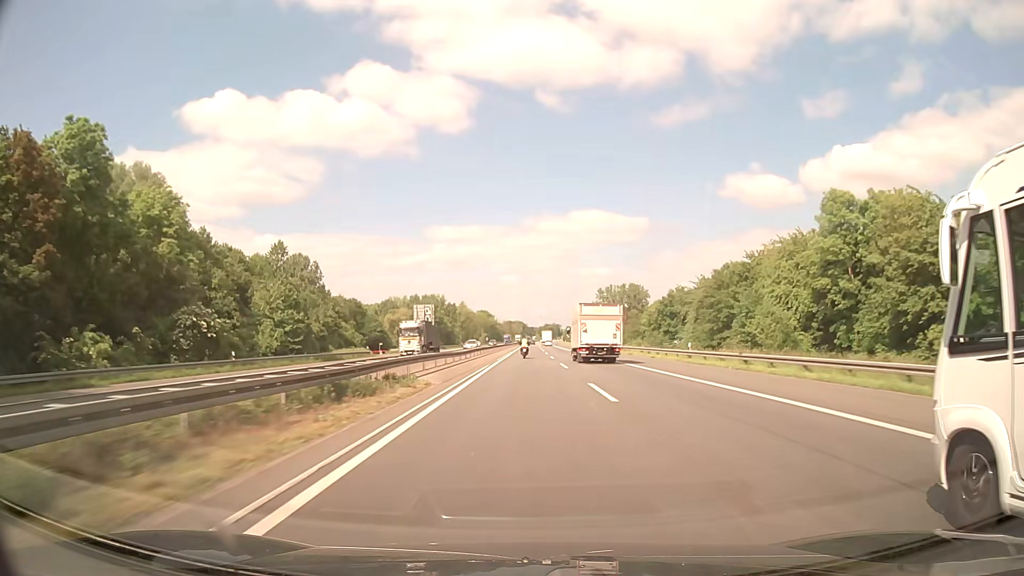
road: motorway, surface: asphalt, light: Day
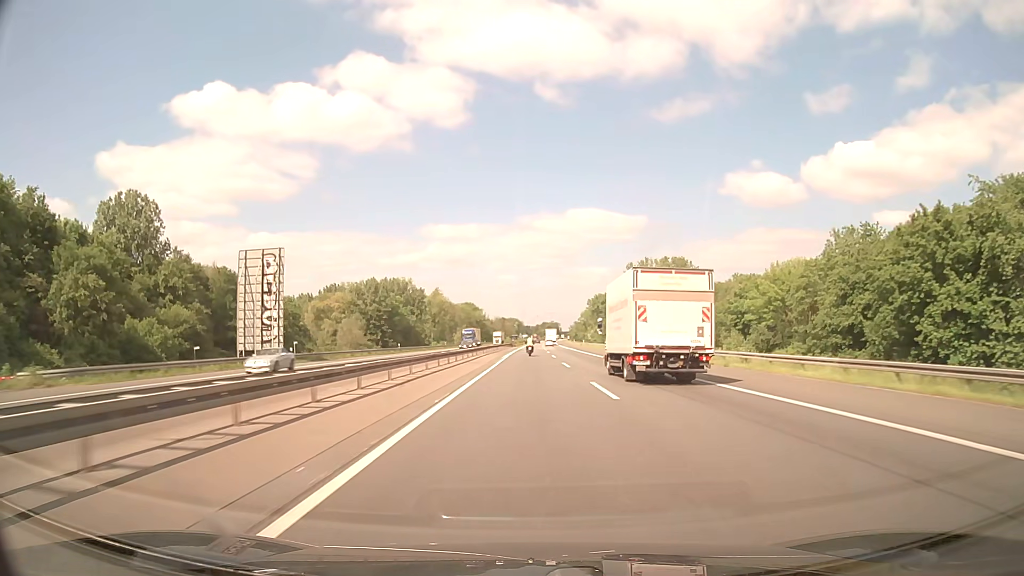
(0.0, +93.1) m; 0°
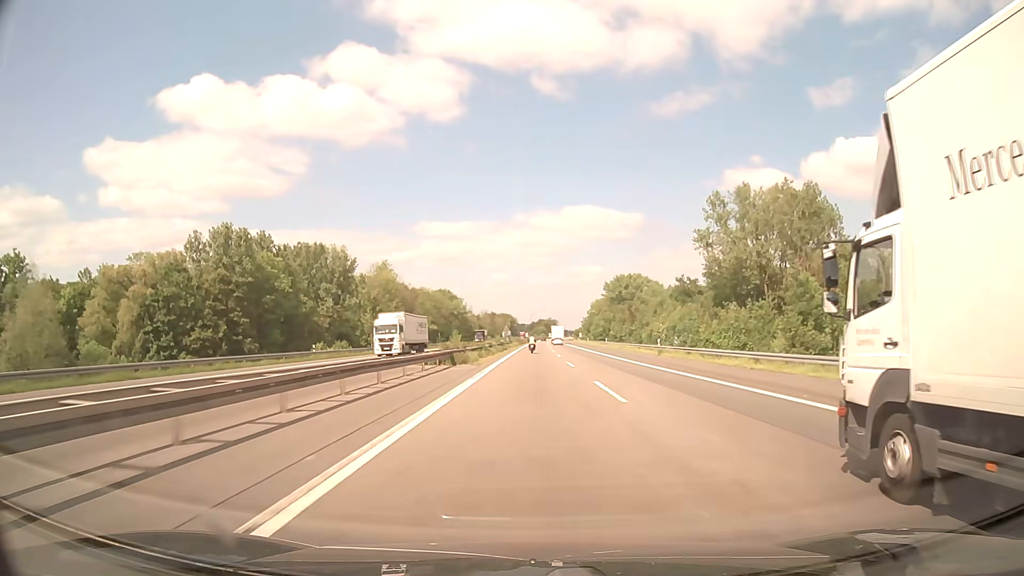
(+0.4, +94.3) m; 0°
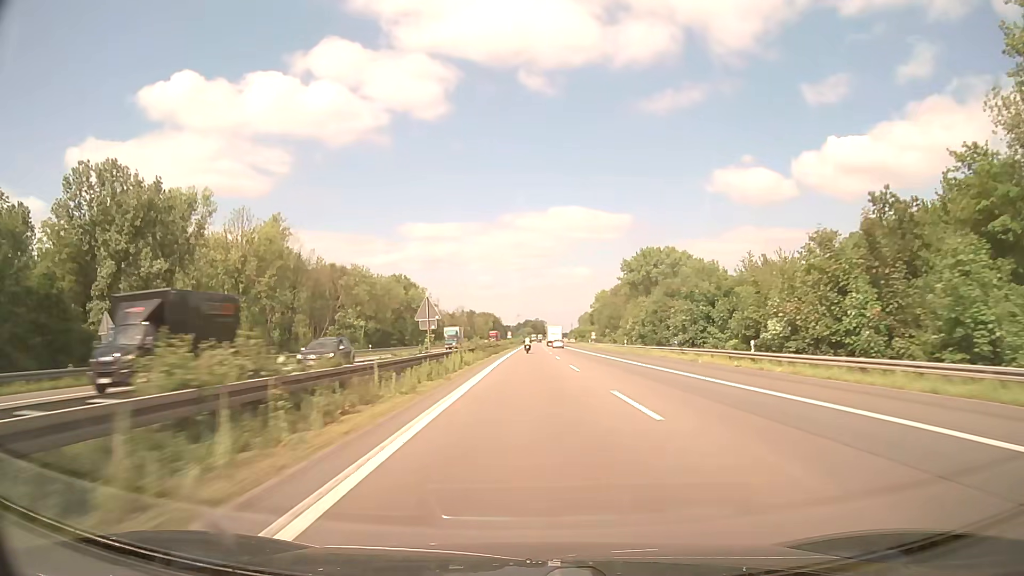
(+0.5, +75.8) m; +1°
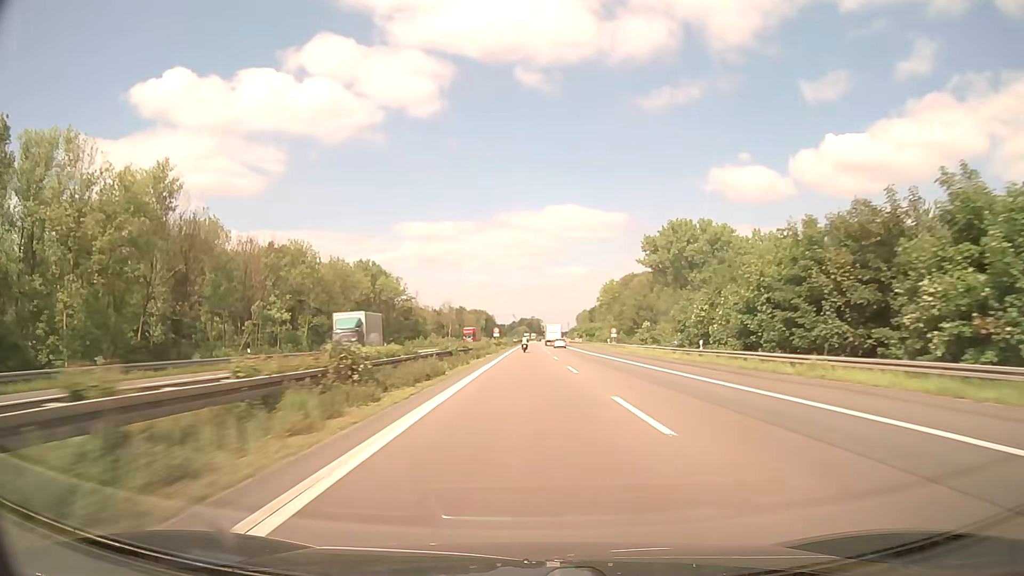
(+0.2, +38.0) m; 0°
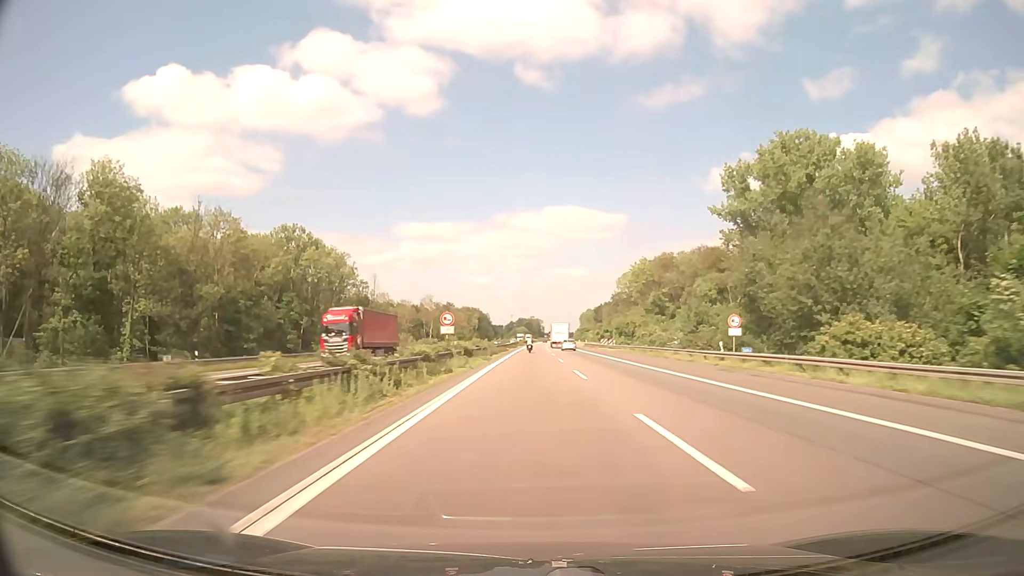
(0.0, +57.1) m; 0°
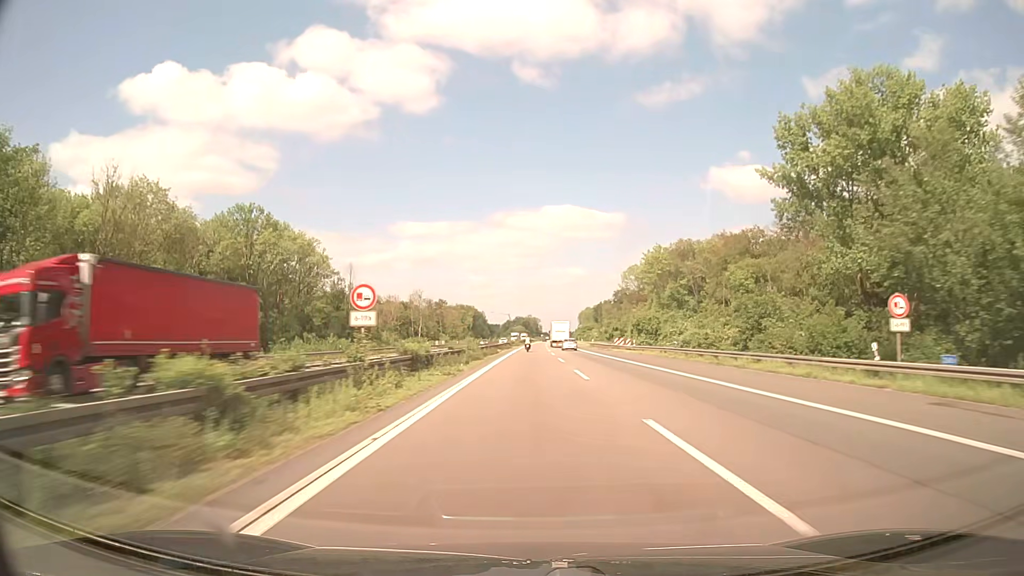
(+0.1, +19.0) m; 0°
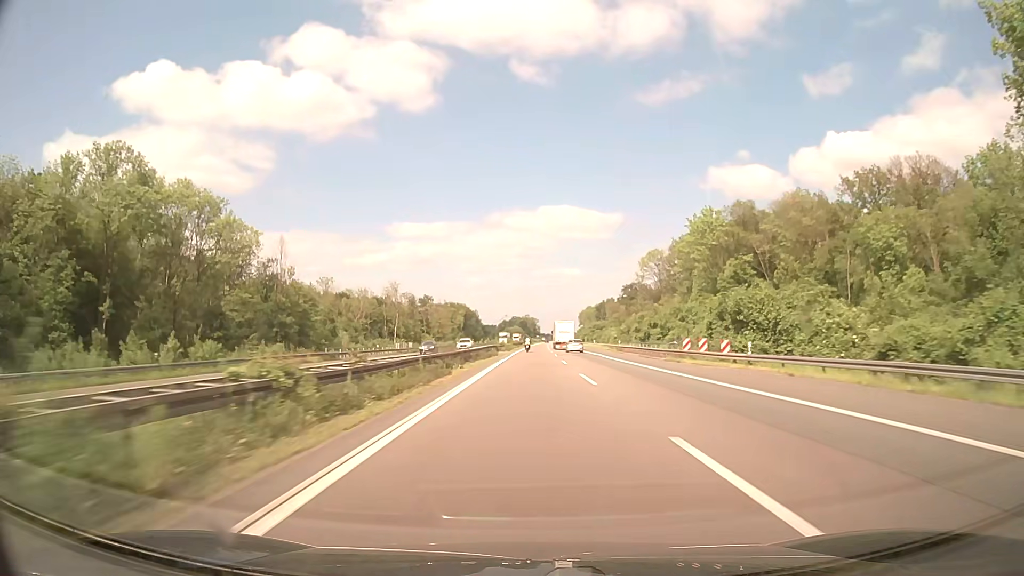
(+0.2, +38.0) m; 0°
(0, +10) (0, +20) (0, +30) (0, +40) (0, +50) (0, +60) (0, +70) (+1, +80) (+1, +90) (+1, +100) m
